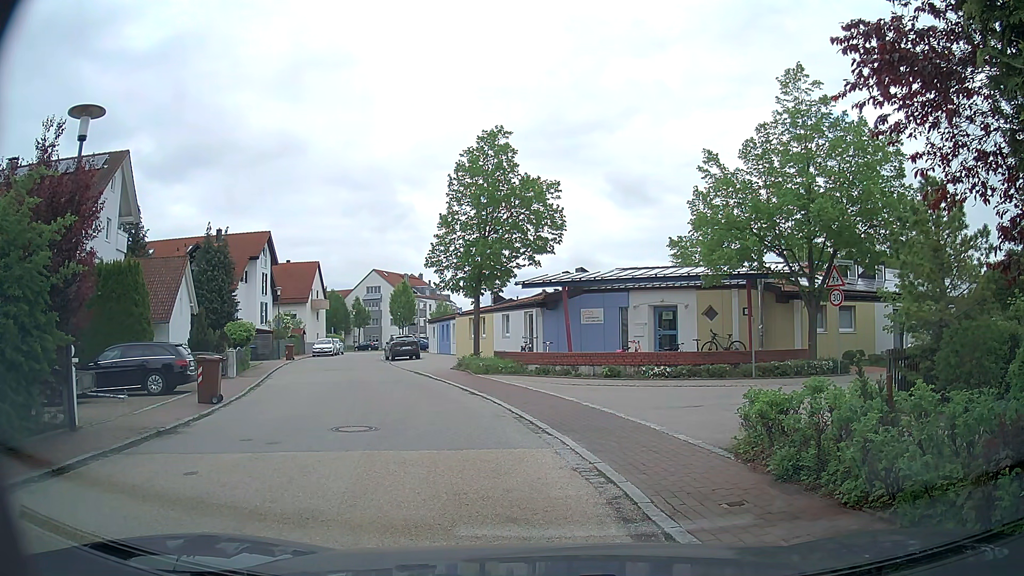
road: residential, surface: asphalt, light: Day
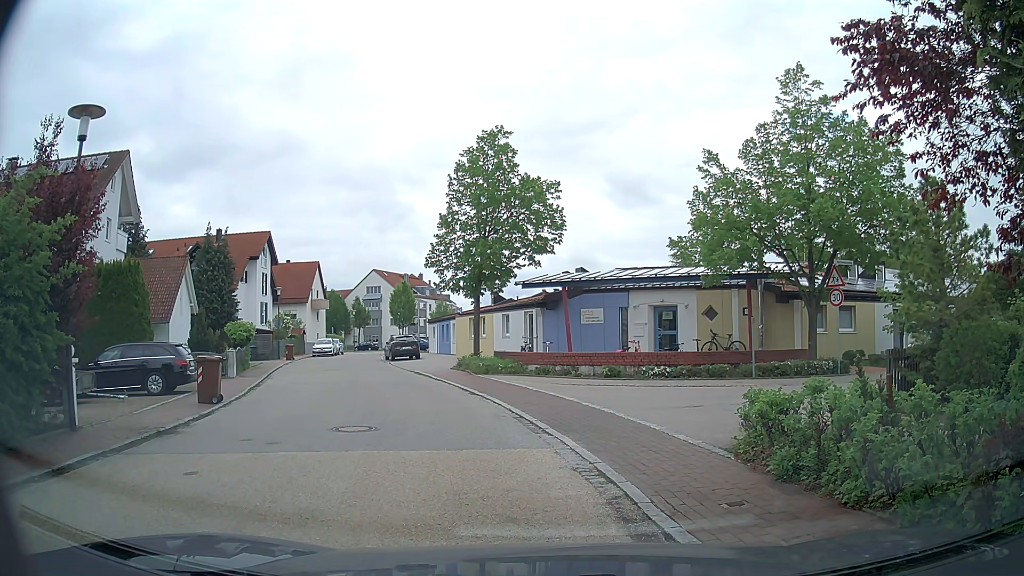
(0.0, 0.0) m; 0°
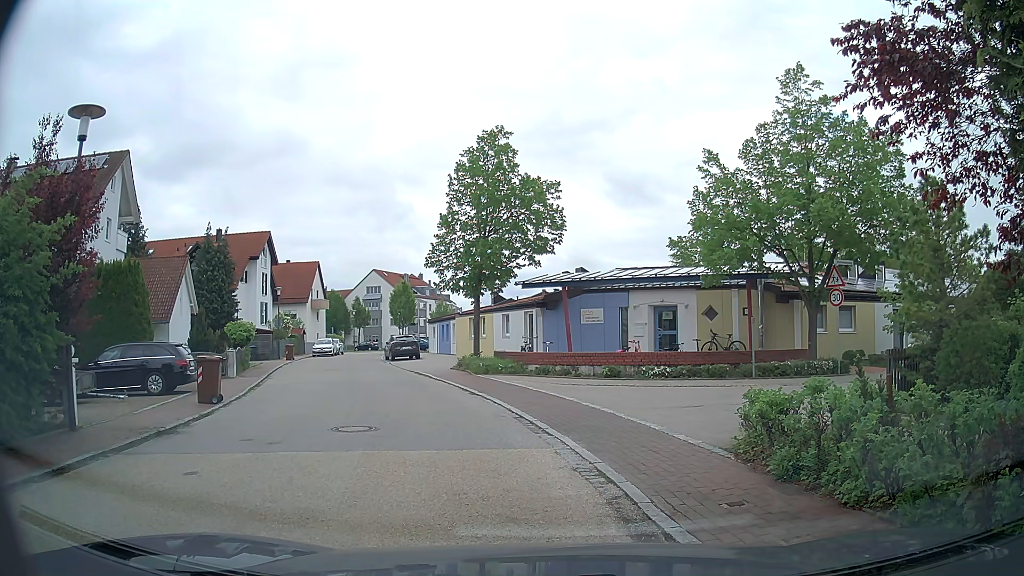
(0.0, 0.0) m; 0°
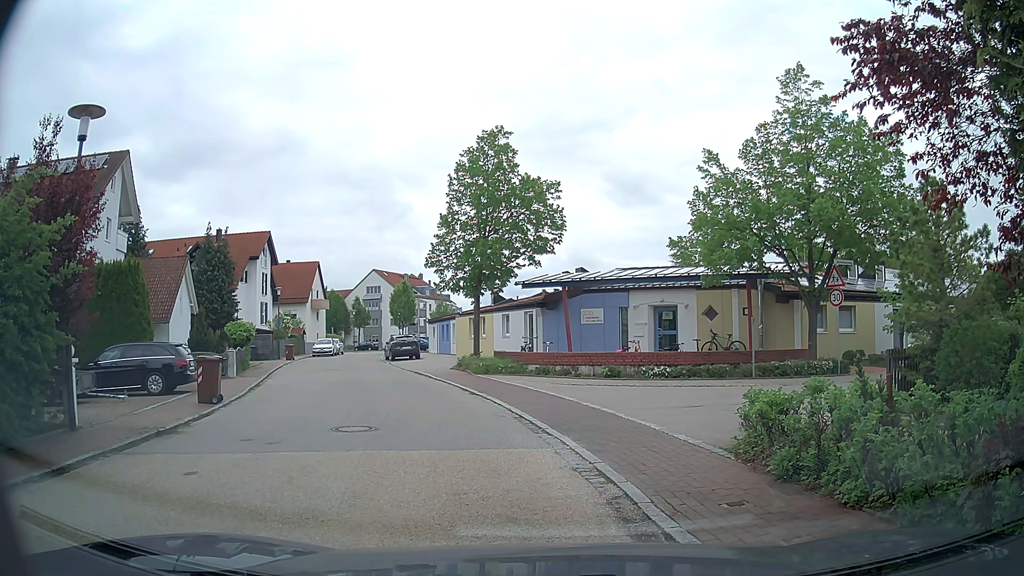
(0.0, 0.0) m; 0°
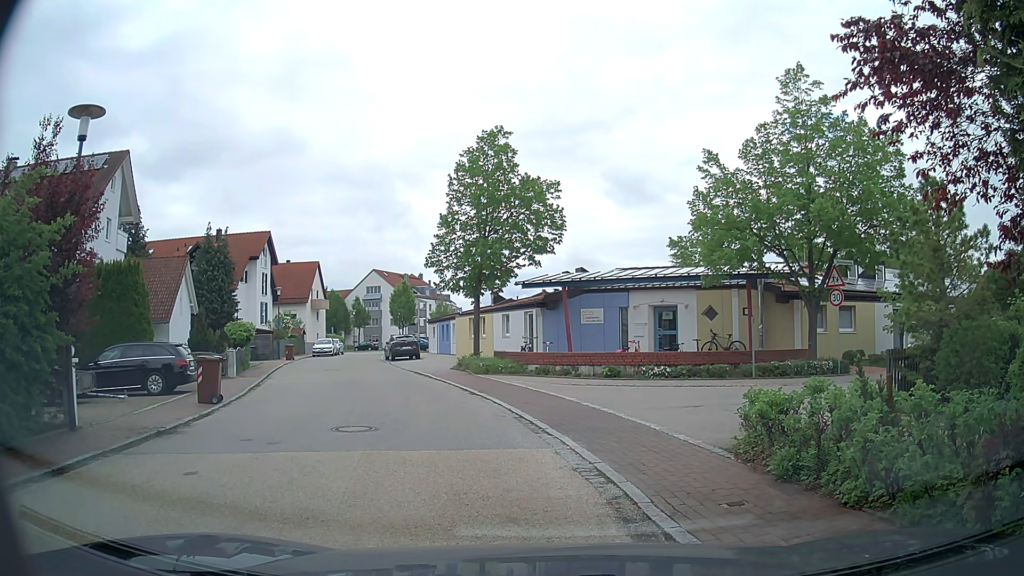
(0.0, 0.0) m; 0°
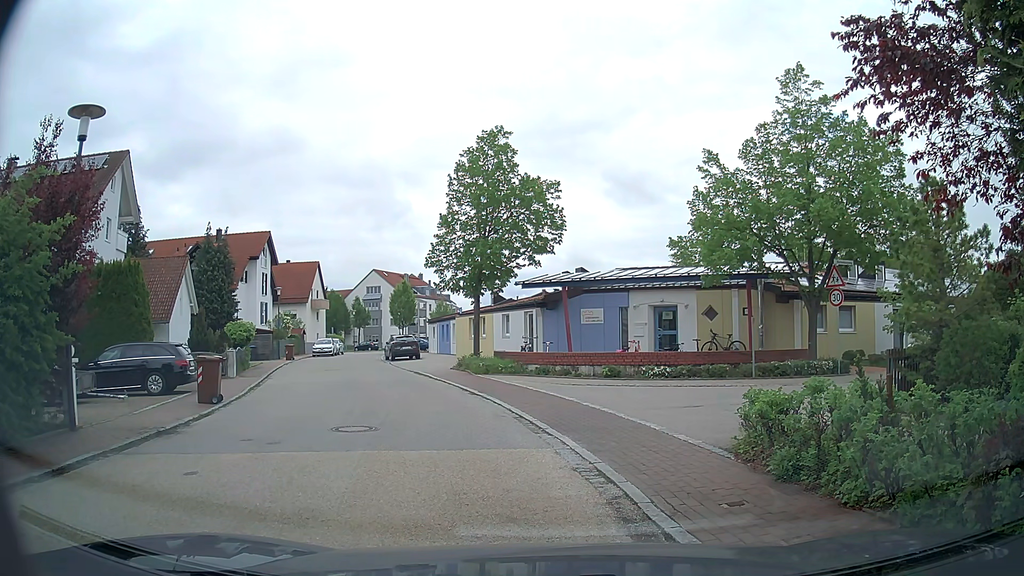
(0.0, 0.0) m; 0°
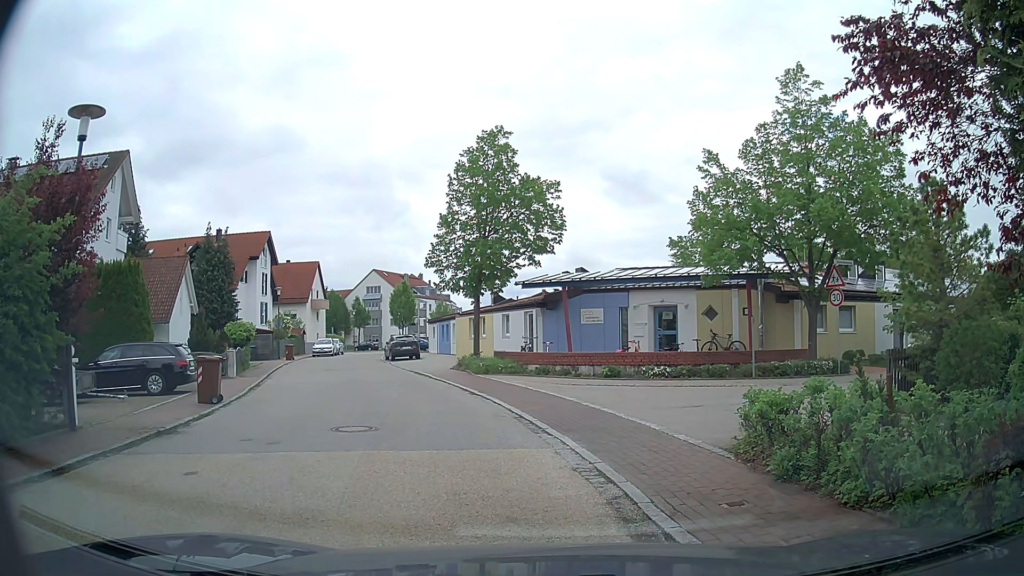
(0.0, 0.0) m; 0°
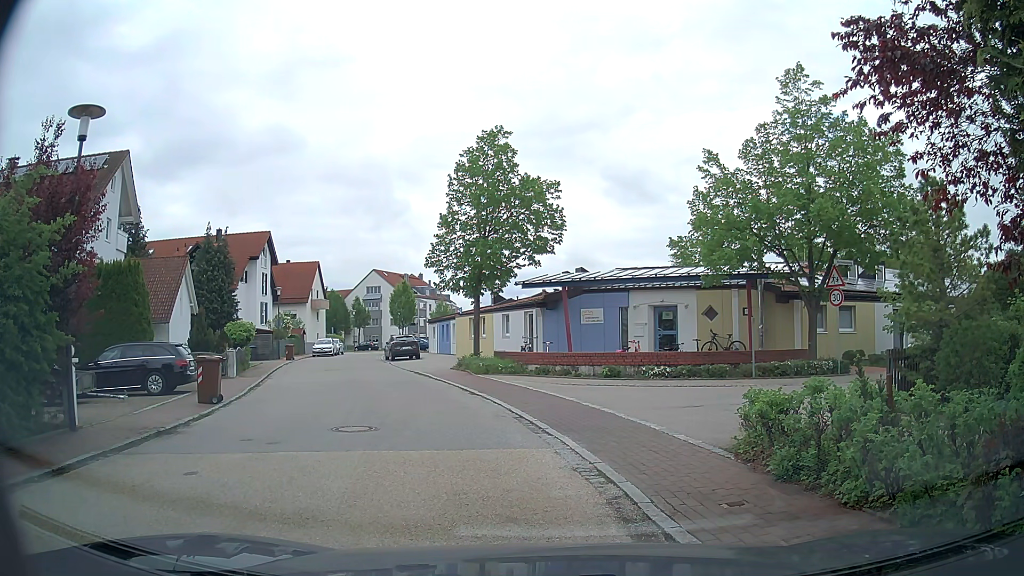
(0.0, 0.0) m; 0°
